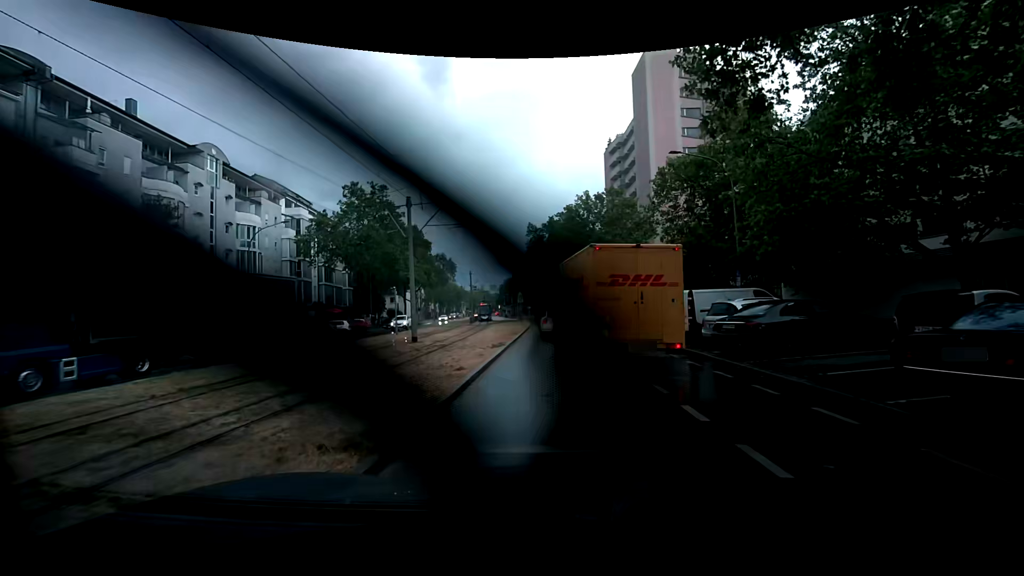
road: tertiary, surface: asphalt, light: Day
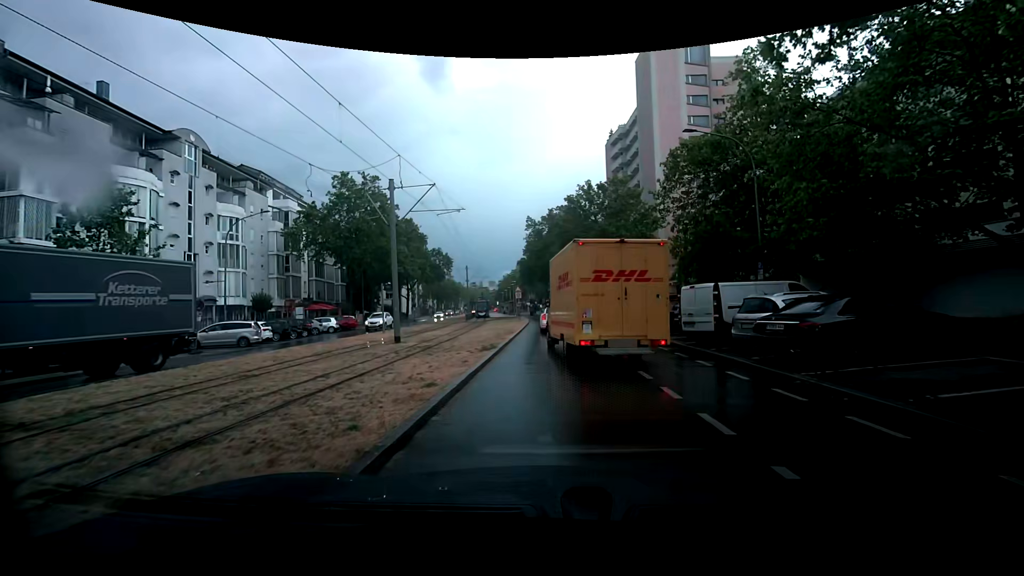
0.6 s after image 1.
(0.0, +2.8) m; +1°
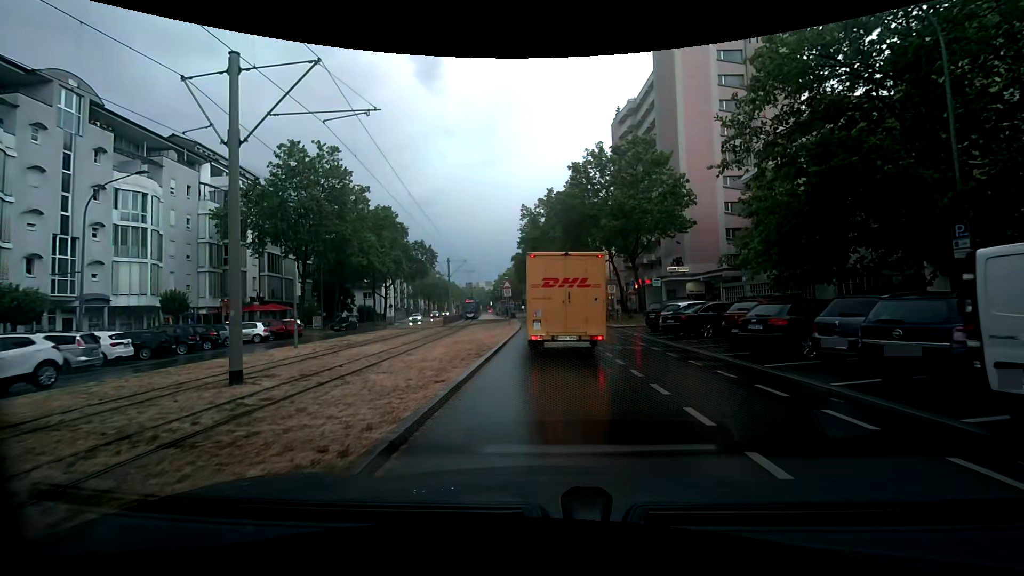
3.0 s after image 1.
(+0.1, +11.7) m; +1°
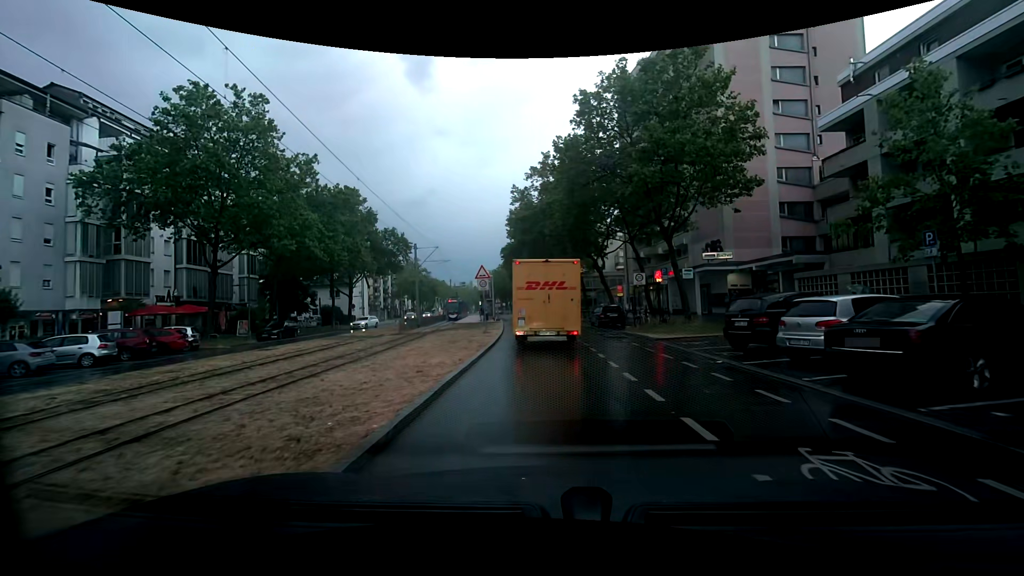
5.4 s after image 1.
(-0.2, +12.6) m; -1°
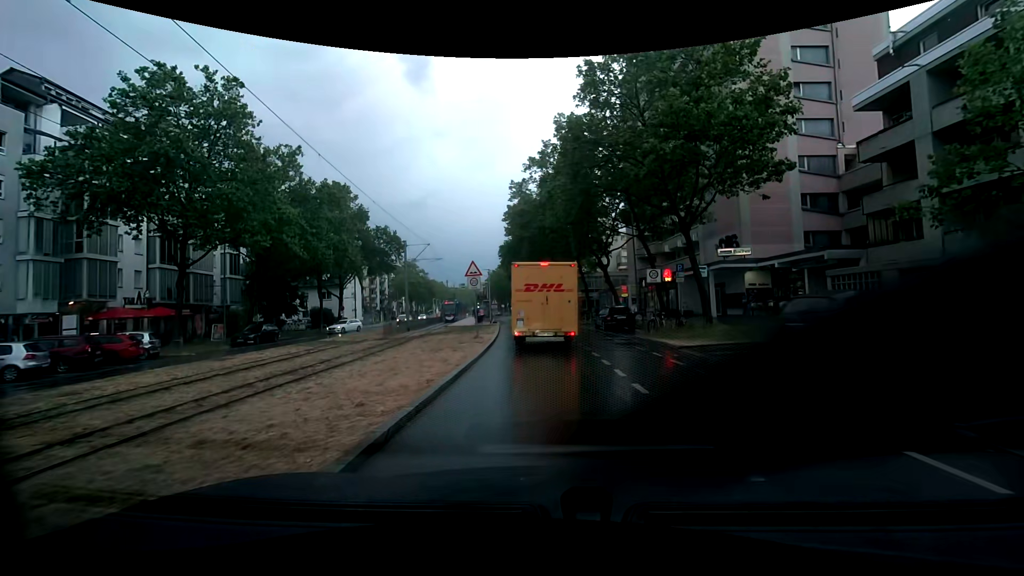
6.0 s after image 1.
(0.0, +3.3) m; 0°
